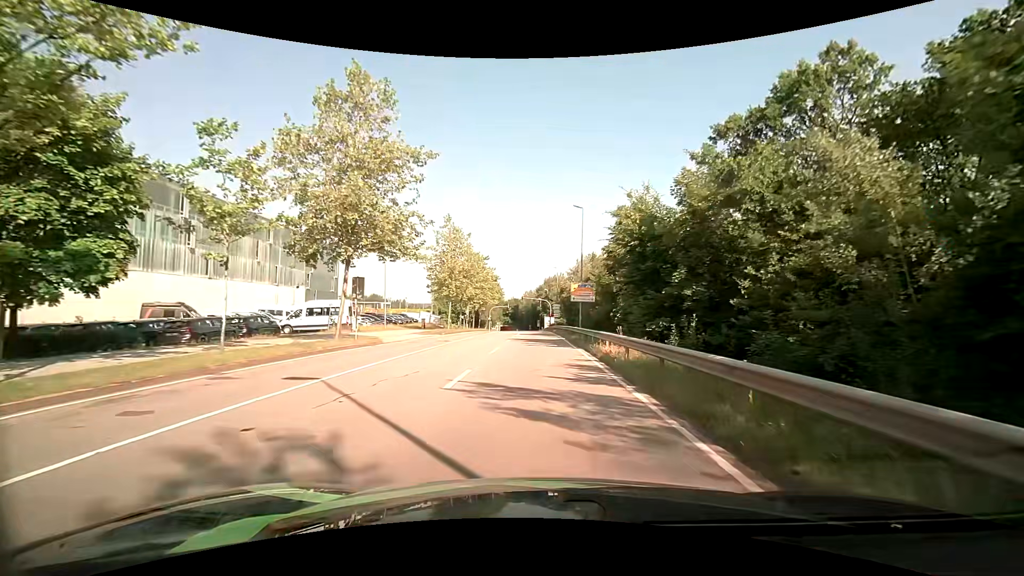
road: secondary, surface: asphalt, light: Day
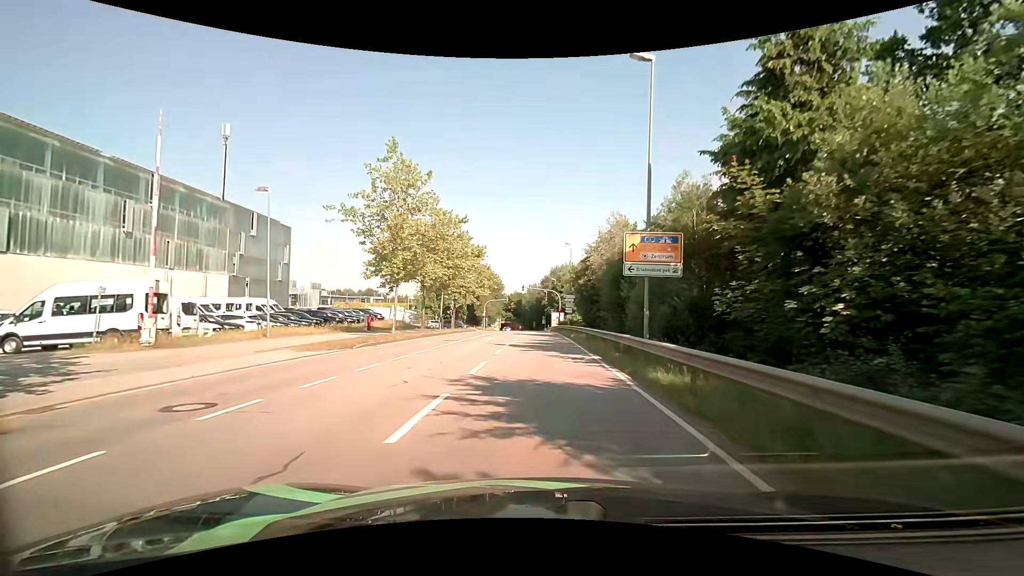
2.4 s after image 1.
(-0.2, +21.7) m; -1°
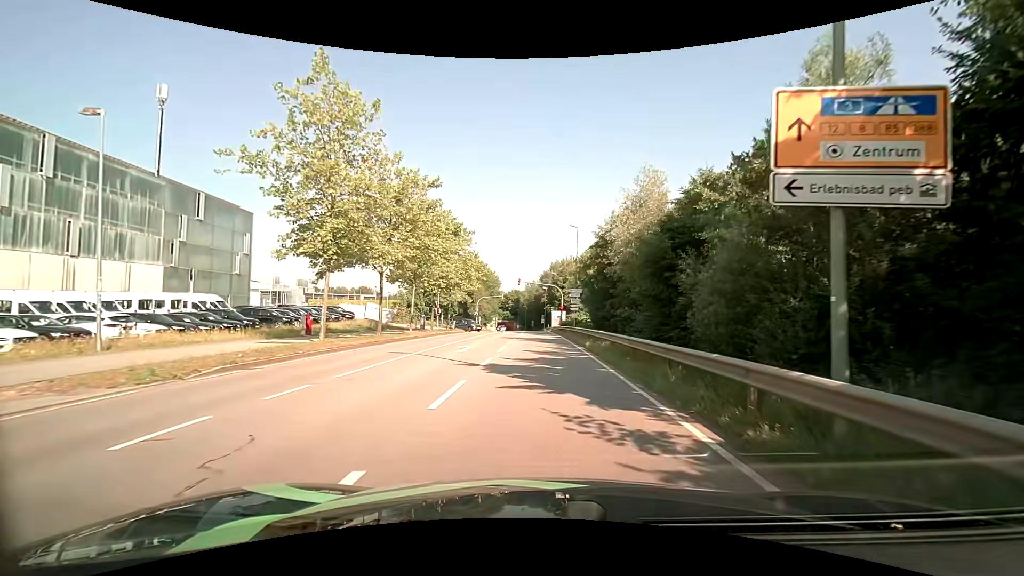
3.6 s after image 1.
(0.0, +10.3) m; 0°
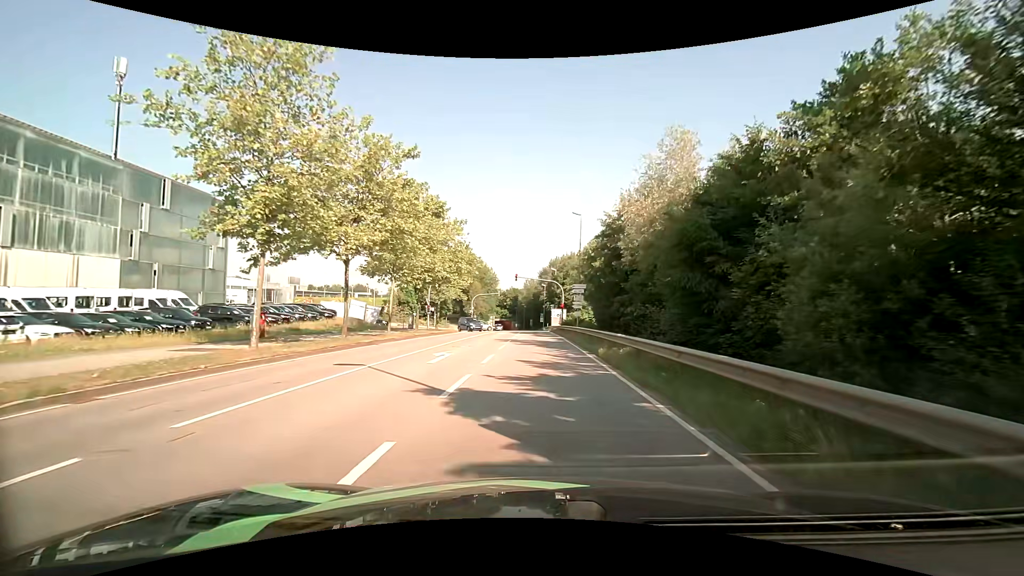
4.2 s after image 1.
(0.0, +5.0) m; 0°
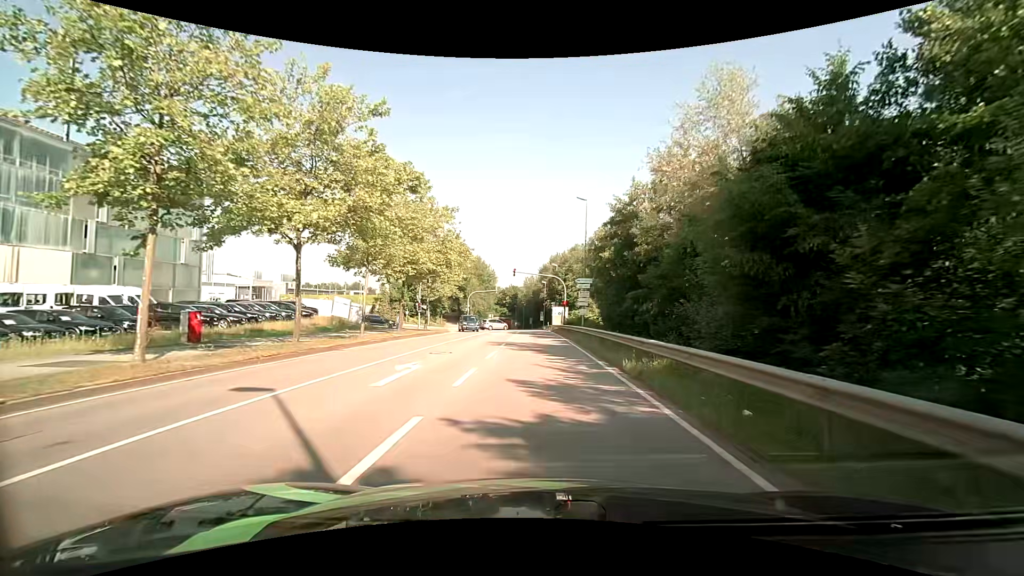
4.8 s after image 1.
(0.0, +4.7) m; 0°
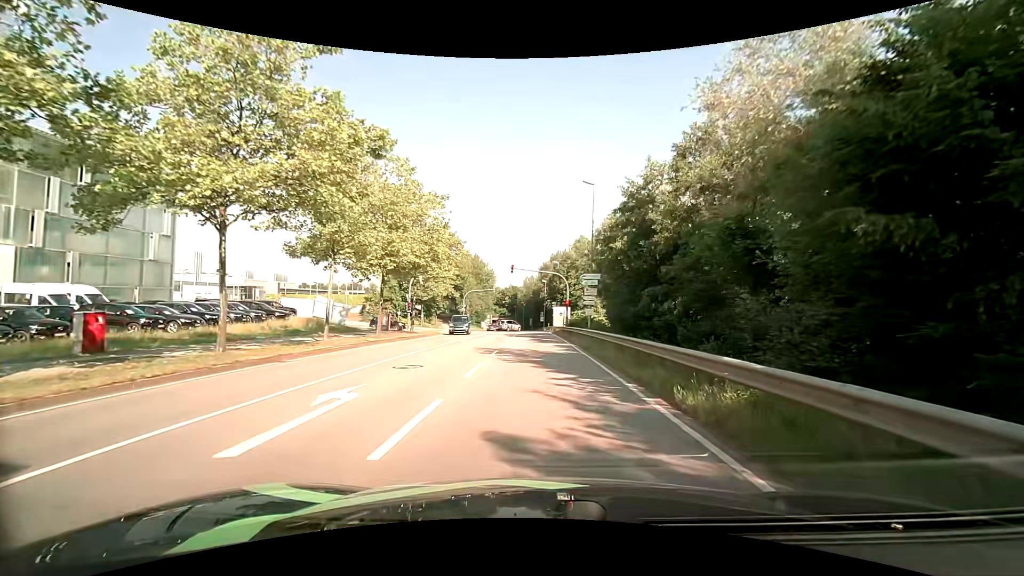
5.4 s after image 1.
(0.0, +4.5) m; 0°
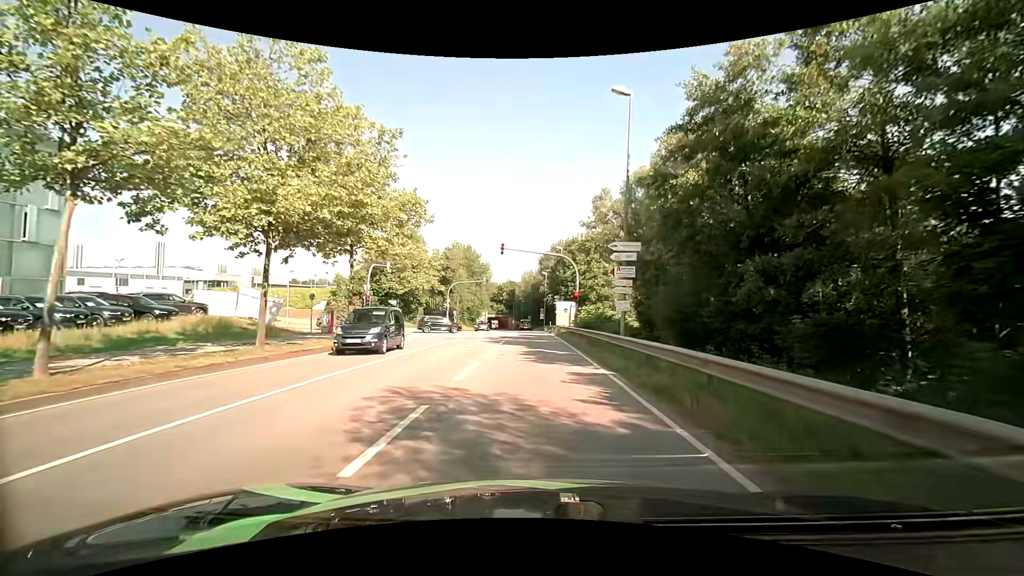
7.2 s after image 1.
(0.0, +12.5) m; 0°
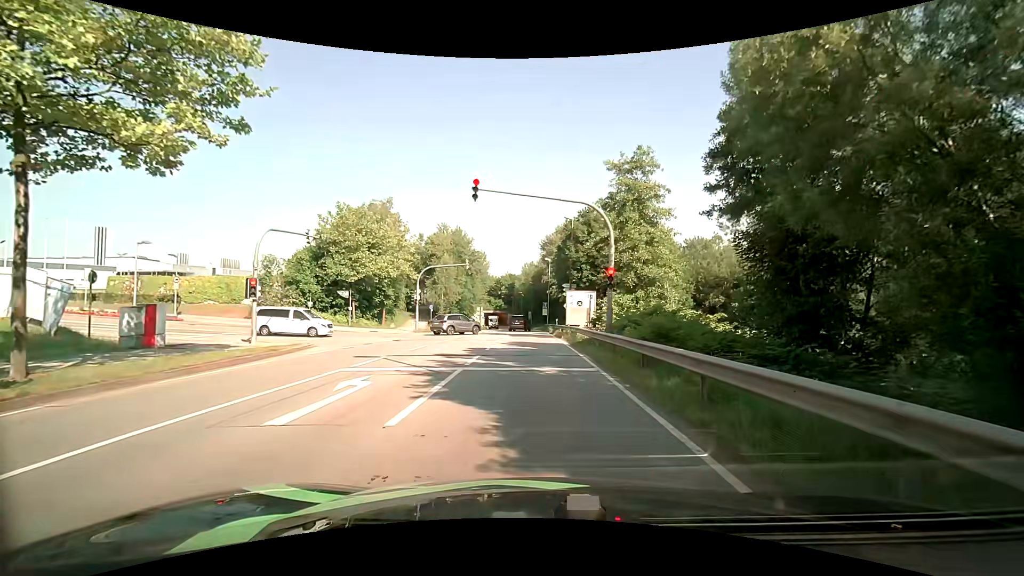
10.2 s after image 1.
(-0.1, +16.0) m; -1°
(0, +10) (0, +20) (0, +30) (0, +40) (-1, +50) (-1, +60) (-1, +70) (-2, +80) (-2, +90) (-3, +100) m
